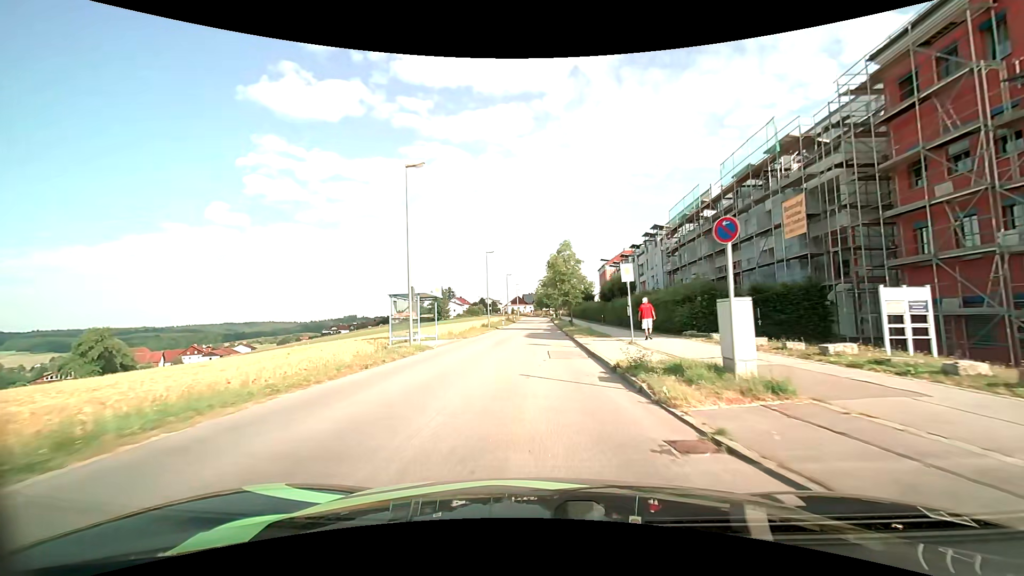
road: unclassified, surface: asphalt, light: Day
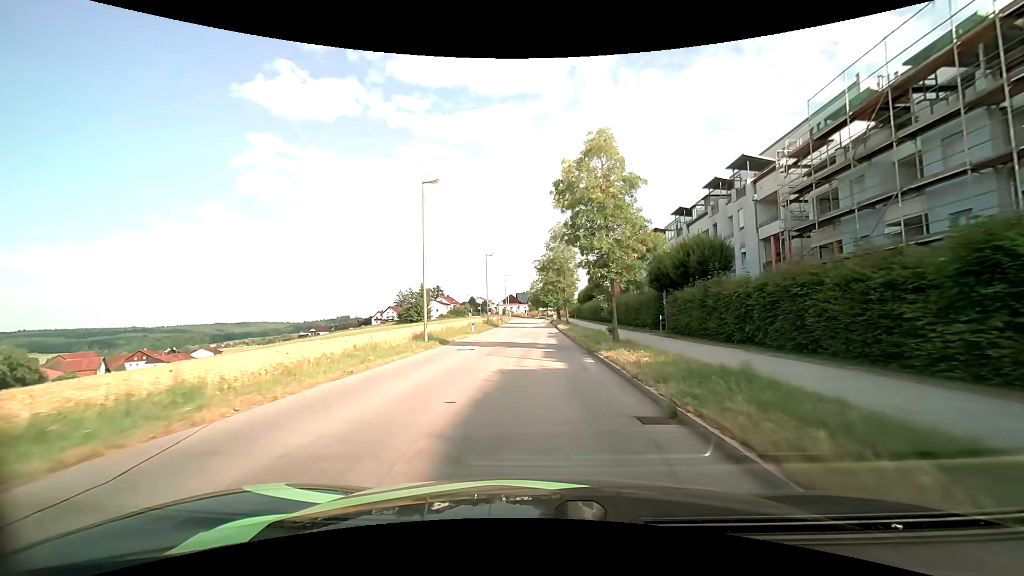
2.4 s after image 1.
(0.0, +27.3) m; +1°
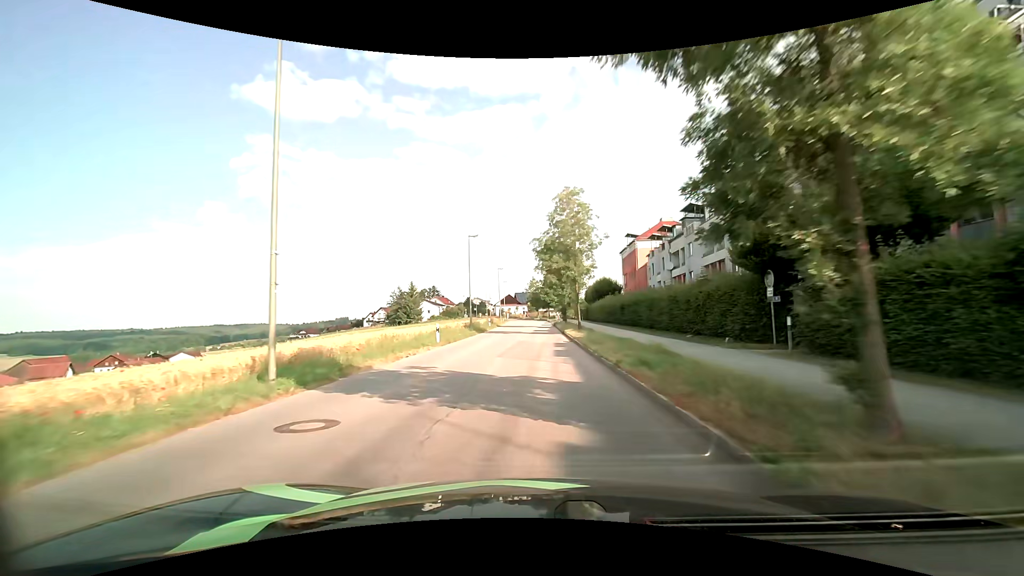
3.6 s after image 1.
(0.0, +13.8) m; 0°
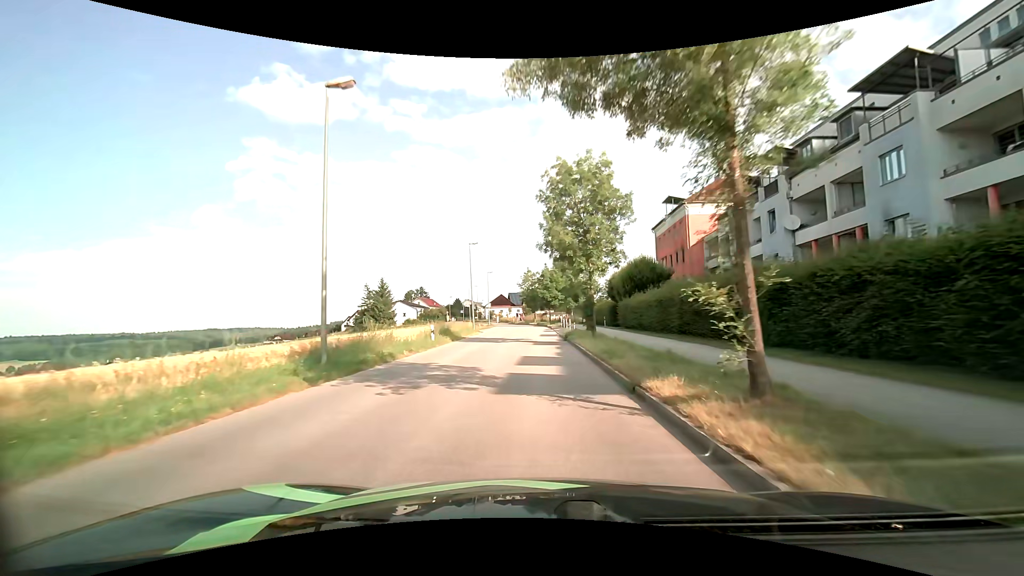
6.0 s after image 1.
(+0.1, +27.4) m; 0°
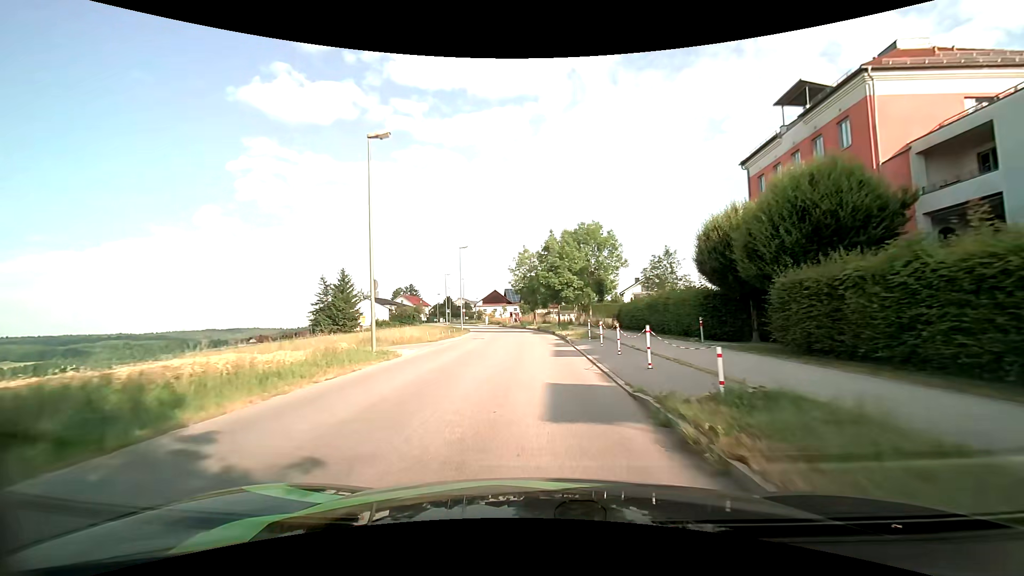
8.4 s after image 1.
(-0.1, +26.9) m; 0°
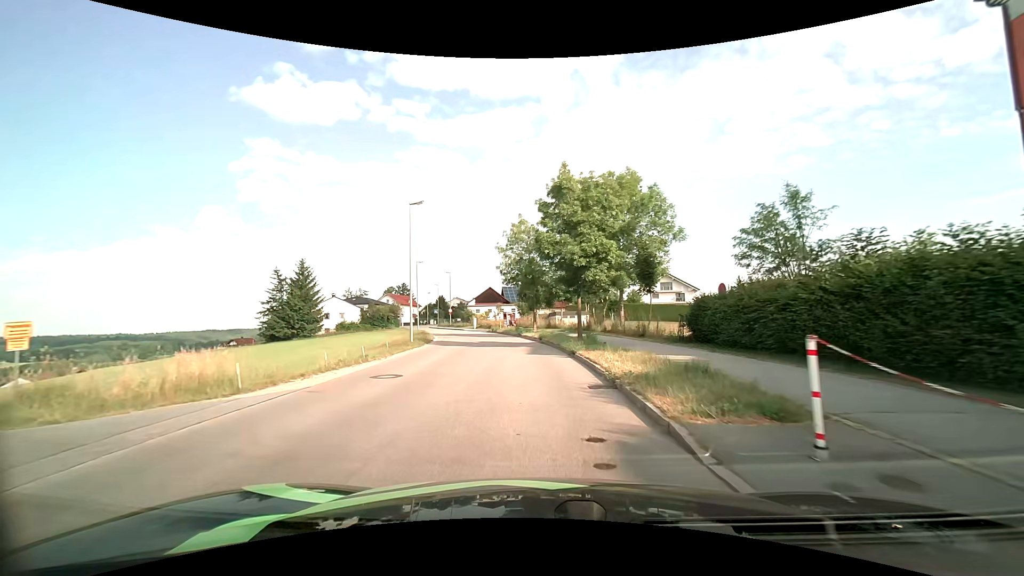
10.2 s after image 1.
(-0.2, +18.9) m; -1°
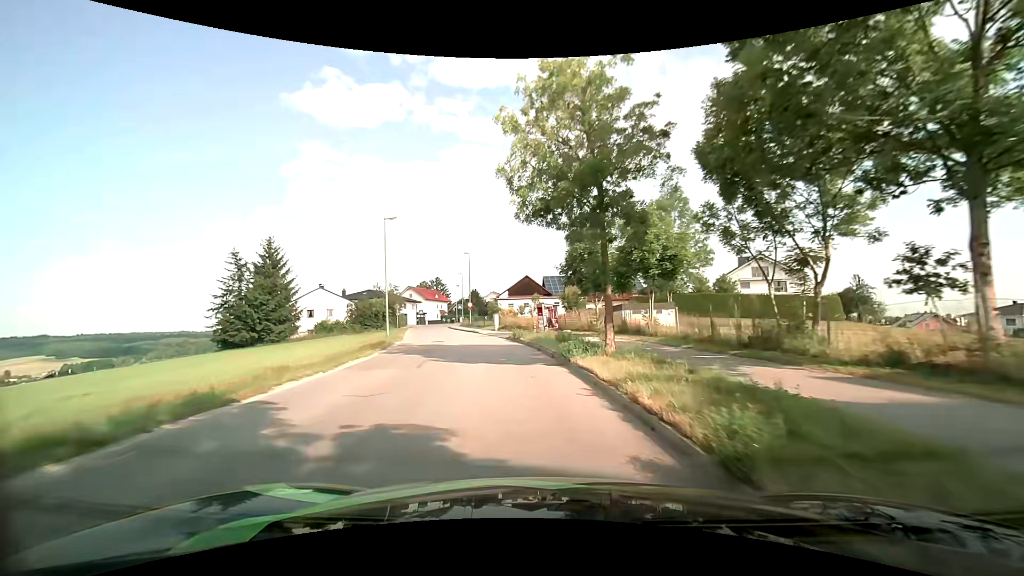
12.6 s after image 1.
(-0.8, +24.8) m; -5°
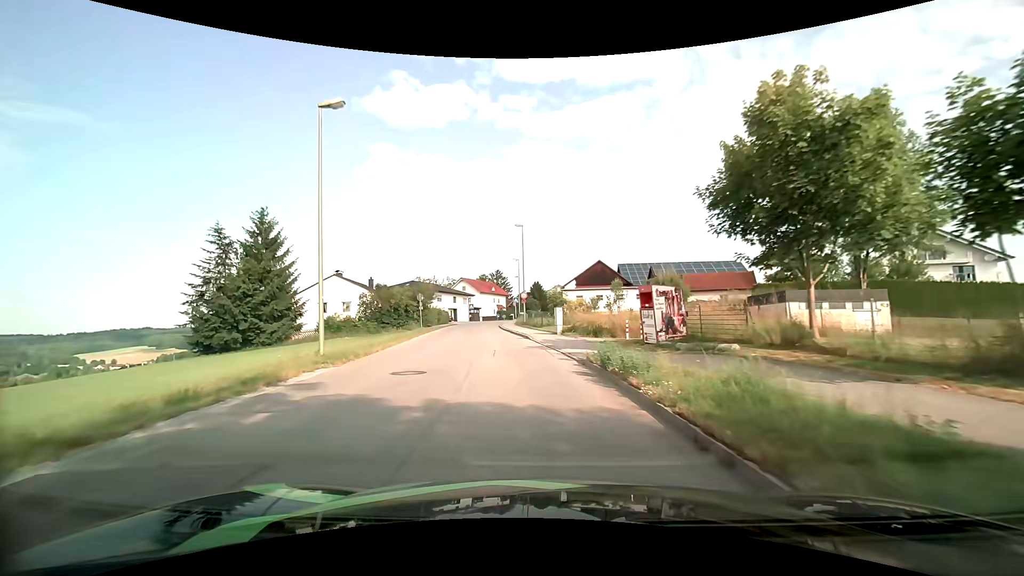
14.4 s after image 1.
(-1.2, +18.0) m; -7°
(0, +10) (-1, +20) (-3, +30) (-4, +40) (-6, +50) (-7, +60) (-7, +70) (-7, +80) (-5, +89) (-4, +99) m
